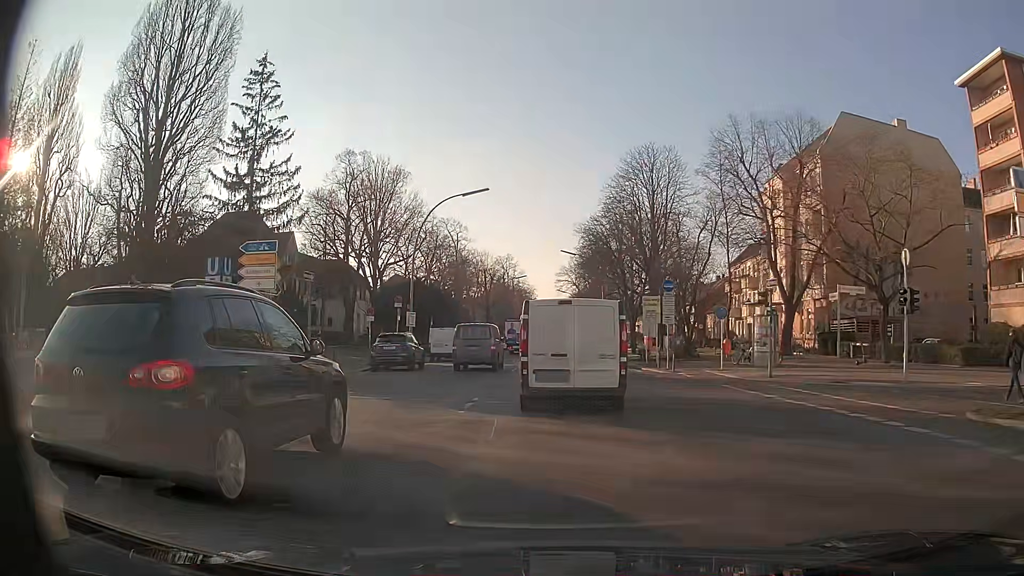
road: secondary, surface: asphalt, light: Day
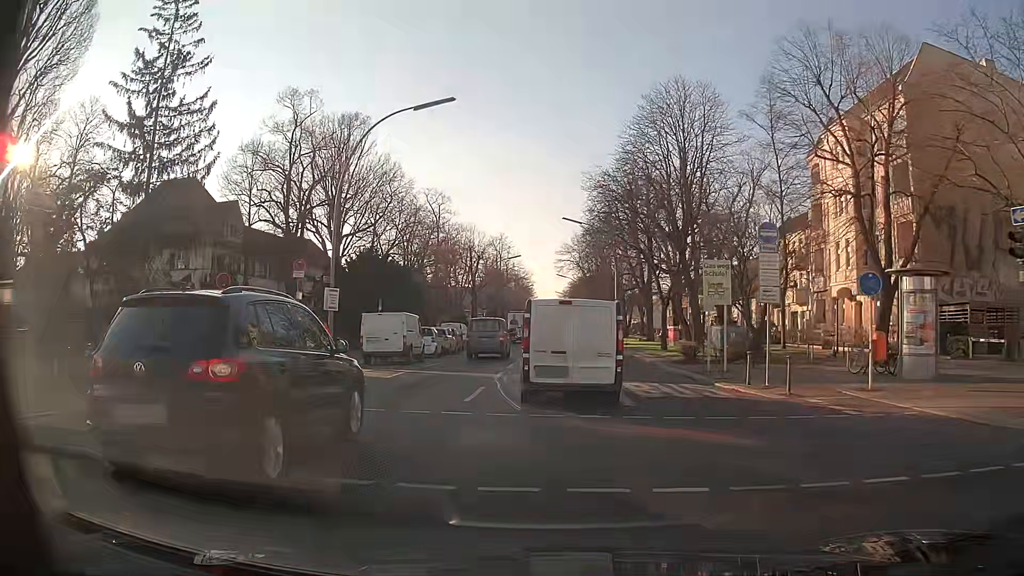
(0.0, +15.2) m; +1°
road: primary
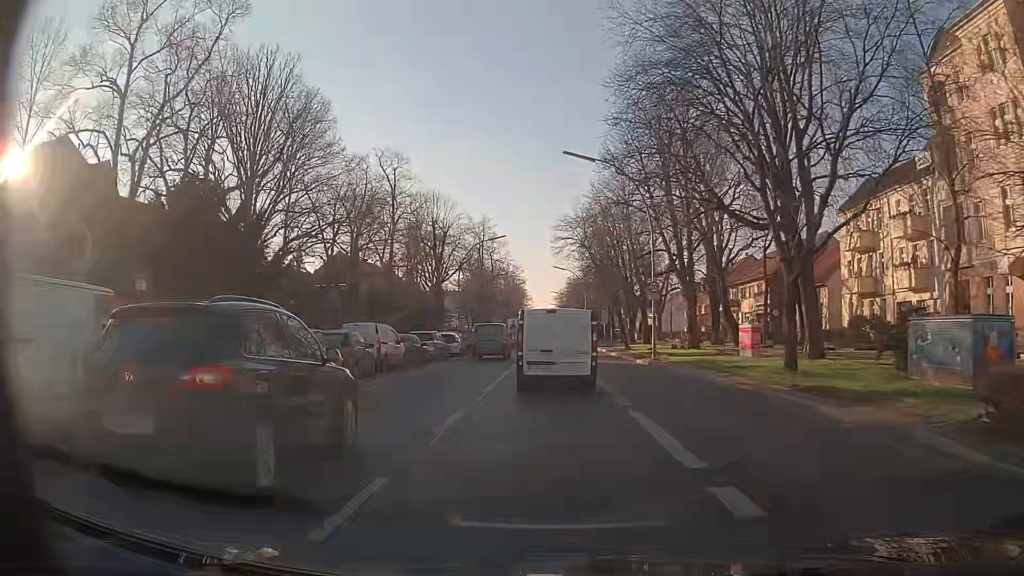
(-0.1, +22.0) m; 0°
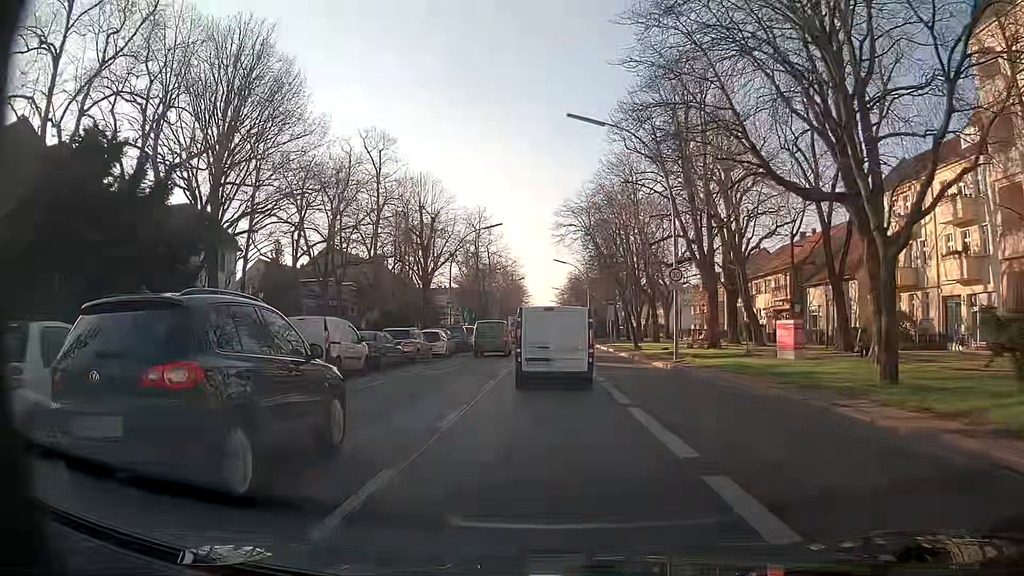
(0.0, +5.8) m; 0°
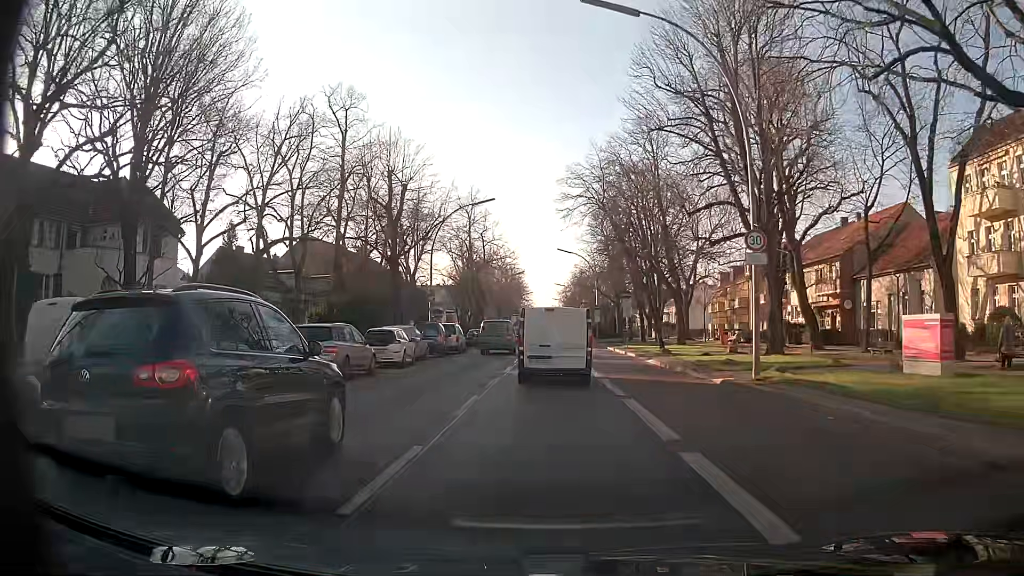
(0.0, +10.7) m; 0°
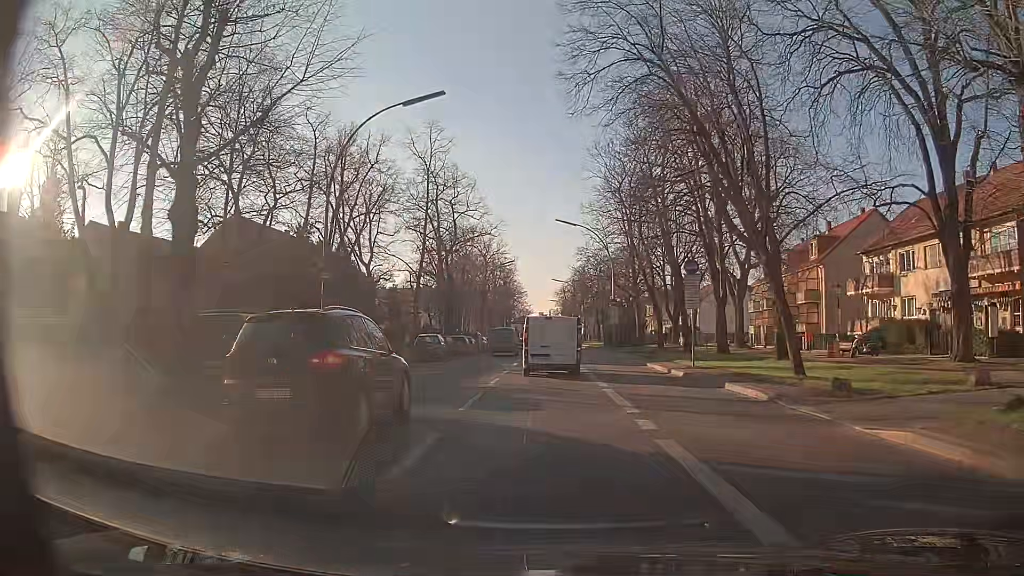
(-0.2, +22.7) m; 0°
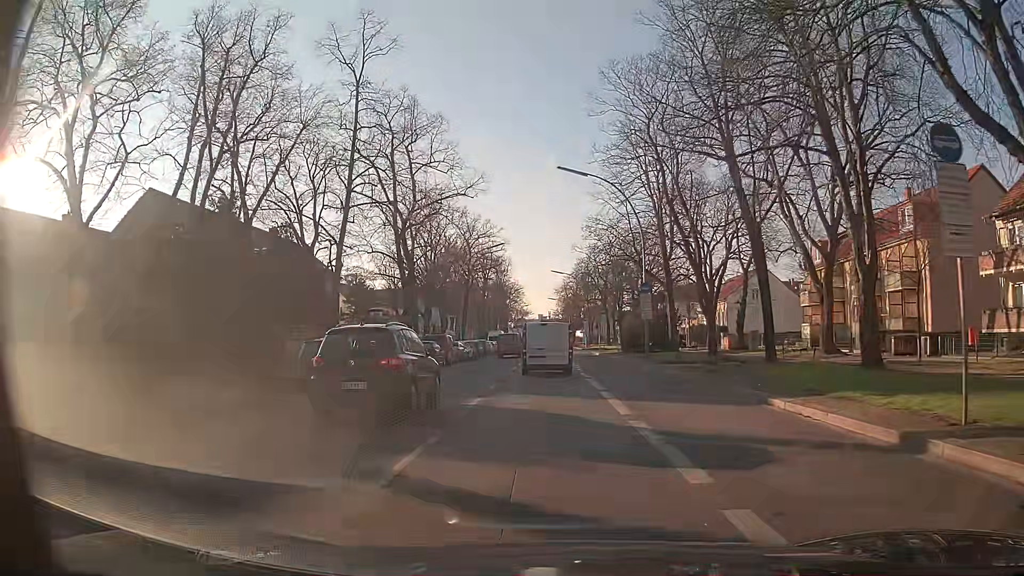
(-0.3, +17.7) m; -1°
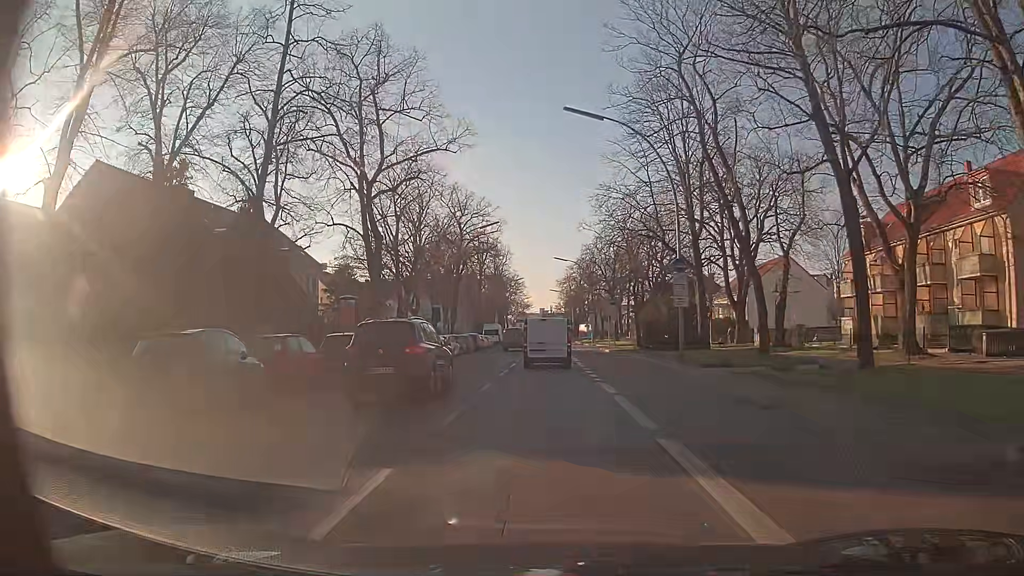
(0.0, +9.0) m; 0°
(0, +10) (0, +20) (0, +30) (0, +40) (0, +50) (0, +60) (0, +70) (0, +80) (0, +90) (0, +100) m
